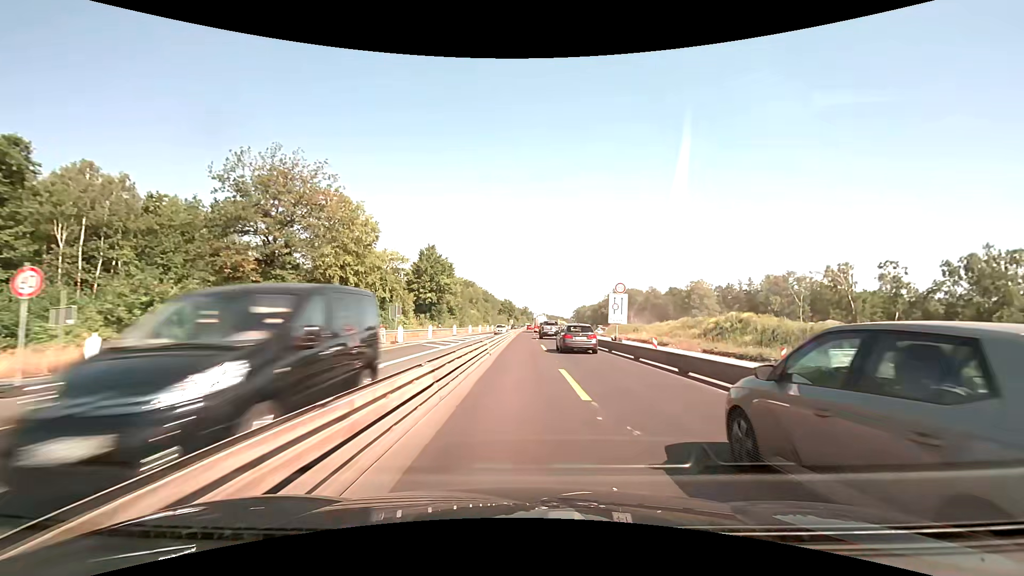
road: motorway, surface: asphalt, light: Day
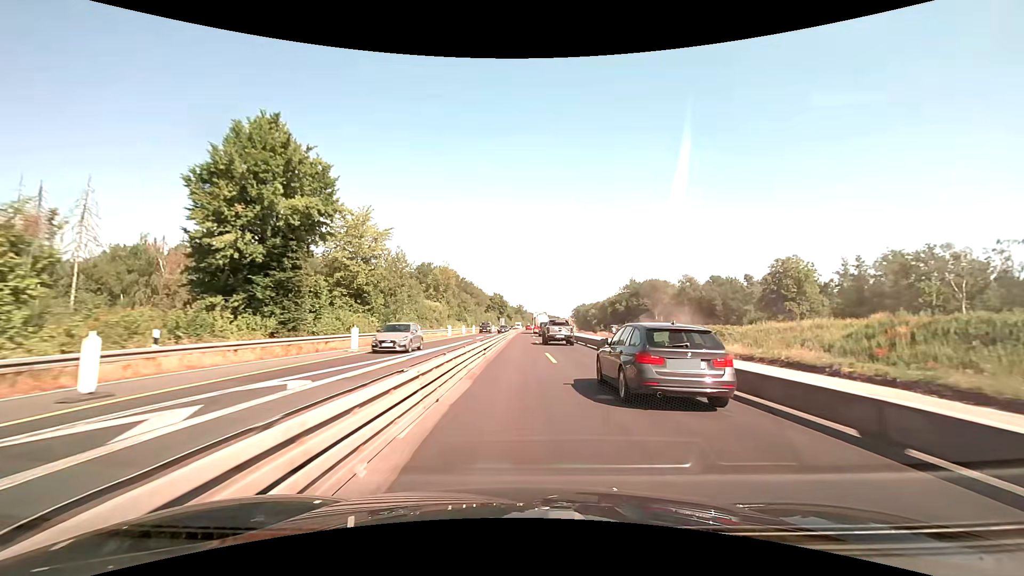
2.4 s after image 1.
(+0.4, +50.9) m; +1°
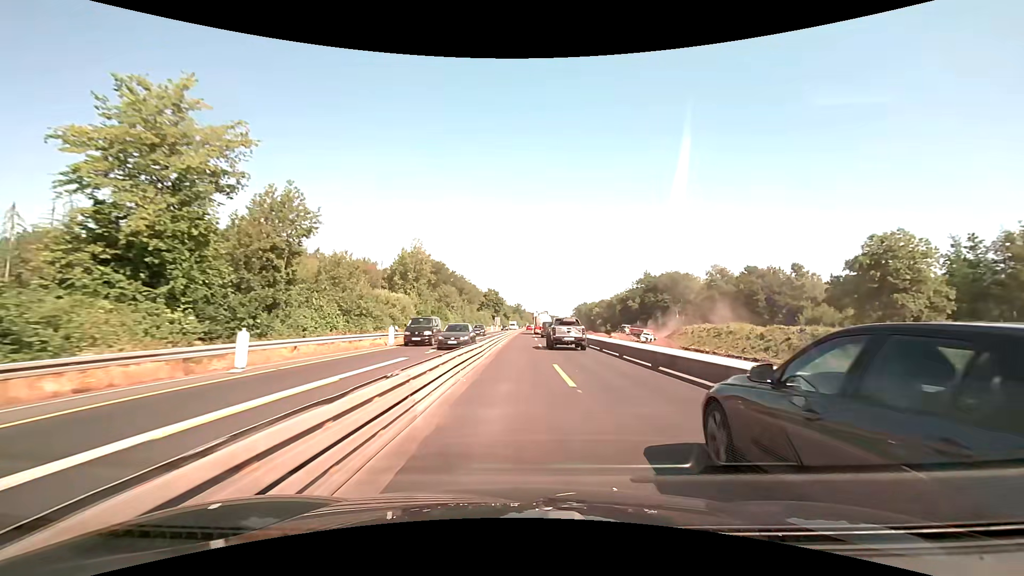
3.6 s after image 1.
(0.0, +25.5) m; 0°
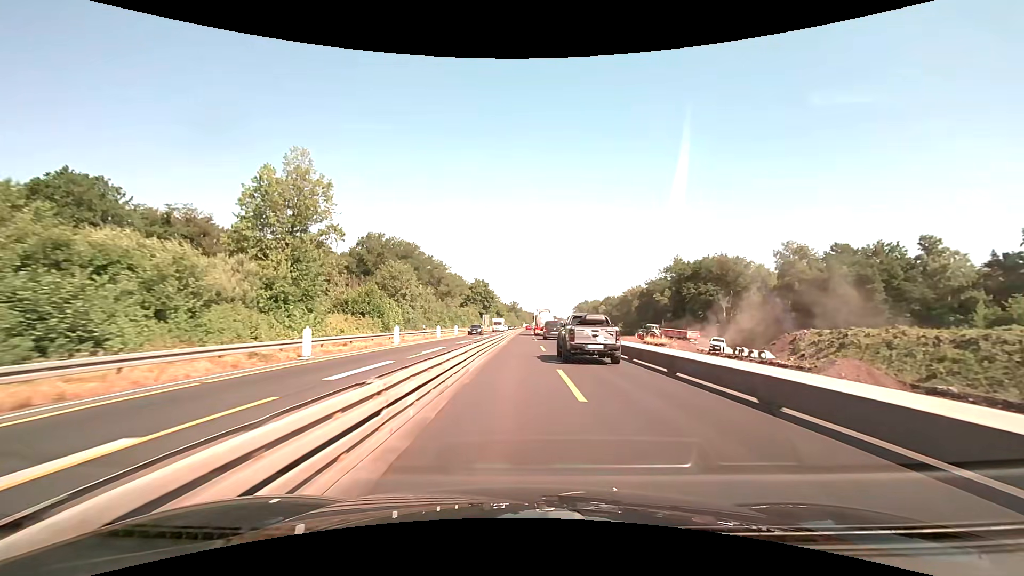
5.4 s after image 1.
(+0.3, +38.1) m; +1°
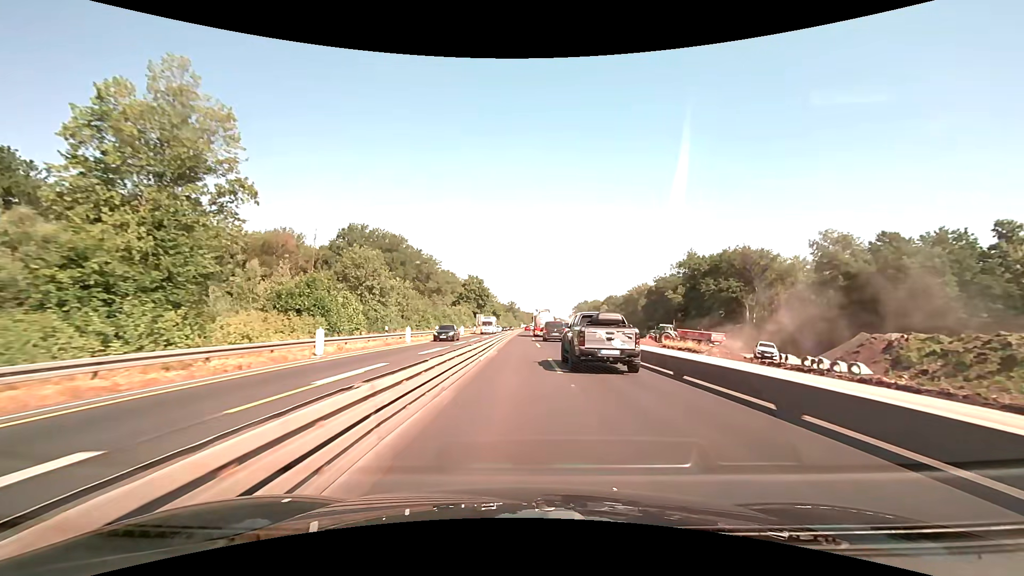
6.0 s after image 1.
(0.0, +12.7) m; 0°
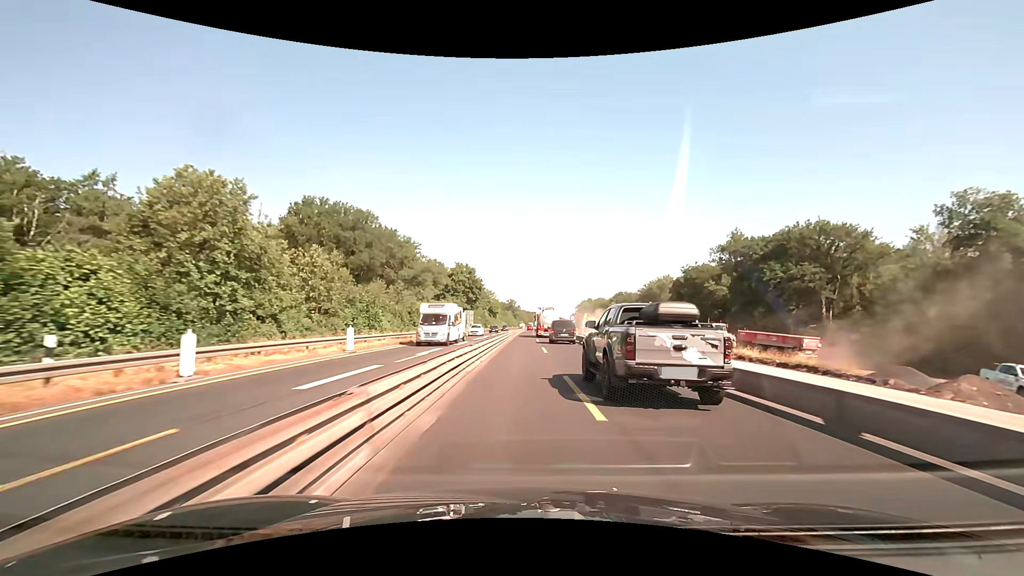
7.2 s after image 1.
(0.0, +25.4) m; 0°
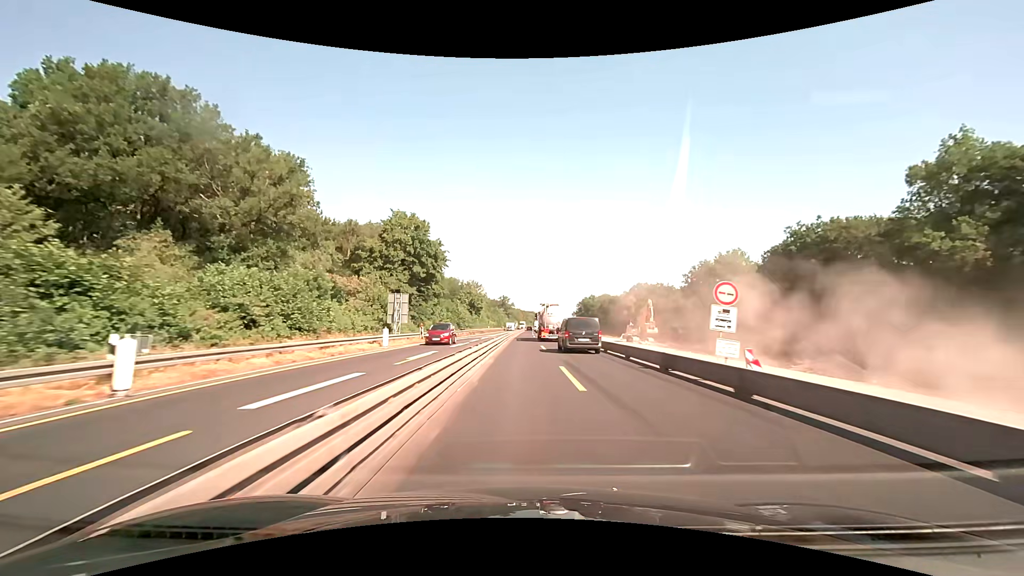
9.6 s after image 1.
(+0.2, +50.8) m; +1°
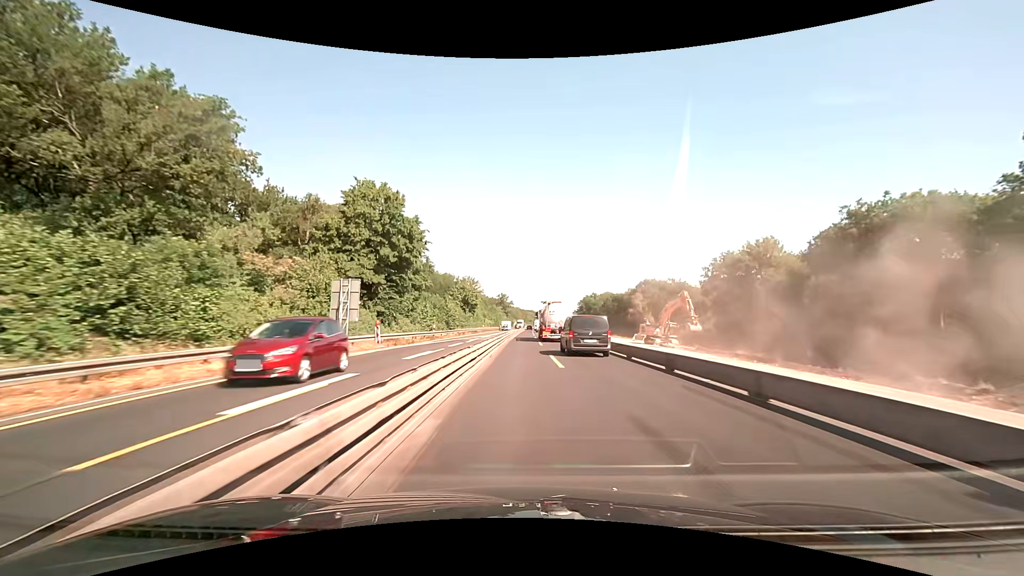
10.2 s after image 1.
(0.0, +12.7) m; 0°
(0, +10) (0, +20) (0, +30) (0, +40) (0, +50) (0, +60) (0, +70) (0, +80) (+1, +90) (+1, +100) m
